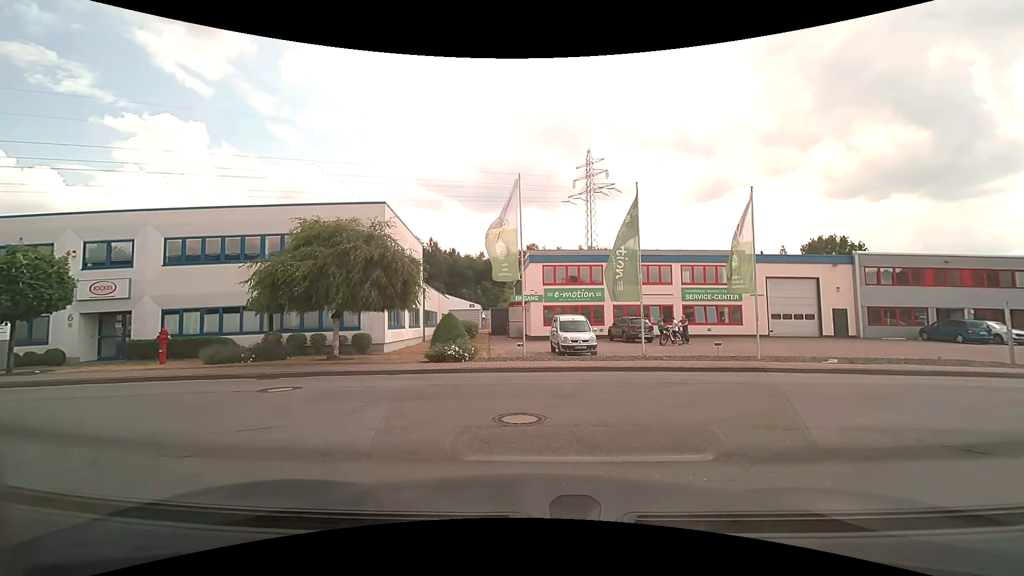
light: Day
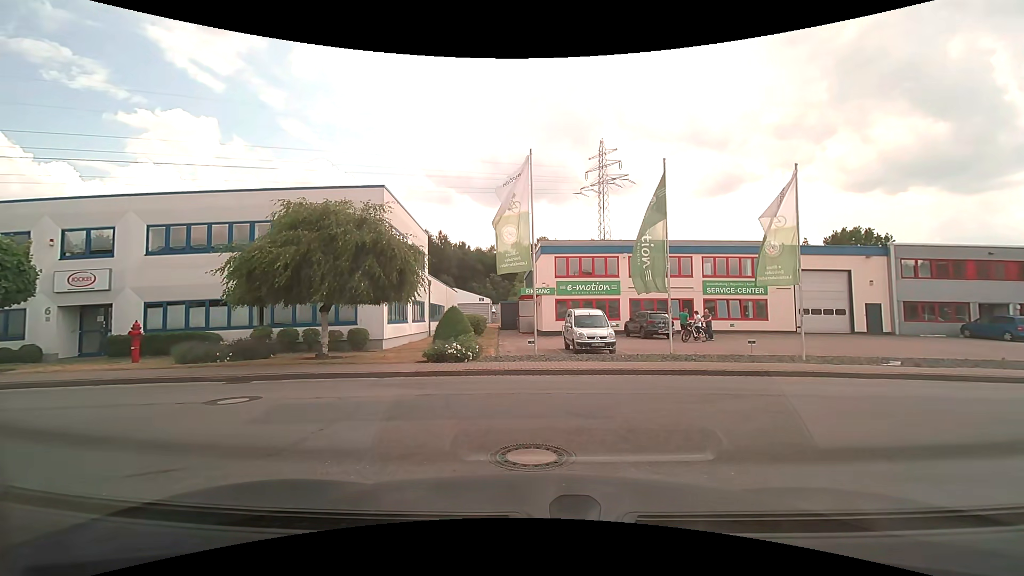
(0.0, +1.9) m; +1°
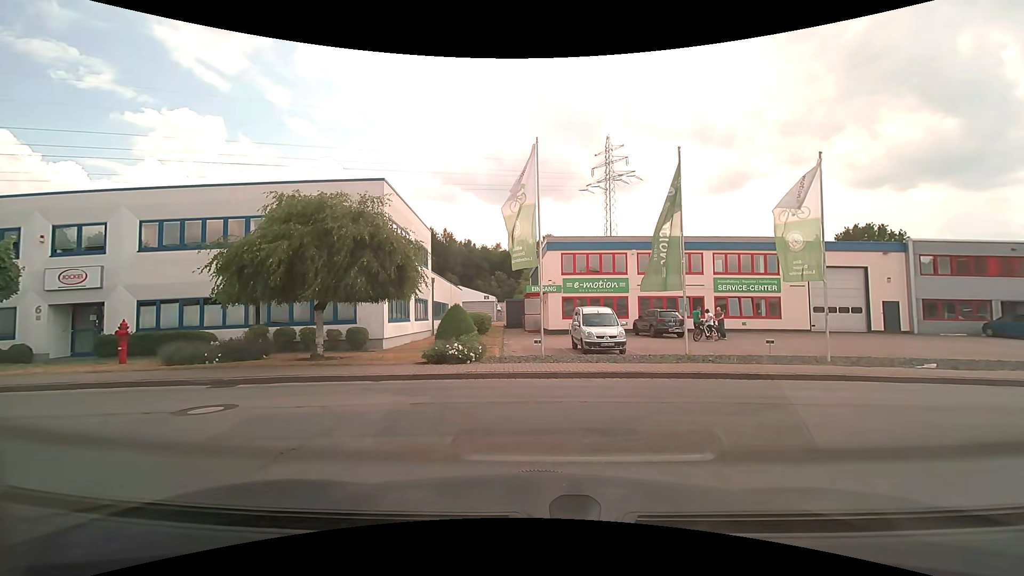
(0.0, +0.8) m; -2°
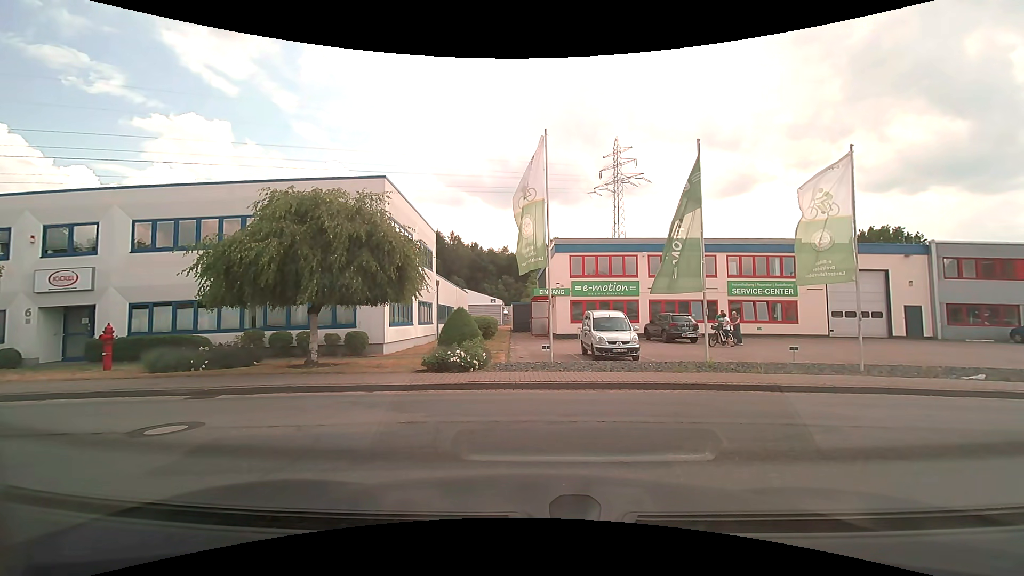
(0.0, +1.0) m; 0°
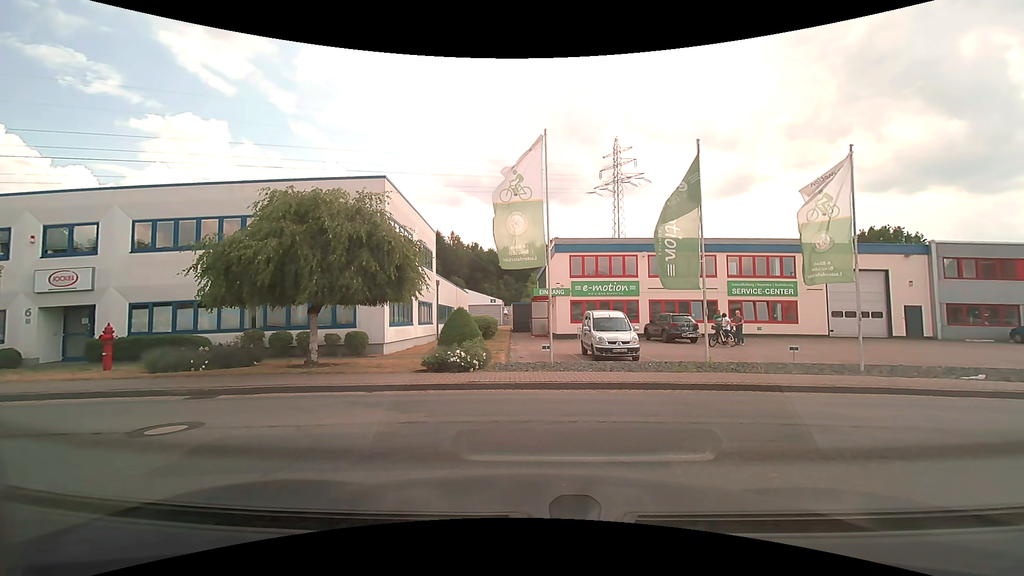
(0.0, 0.0) m; 0°
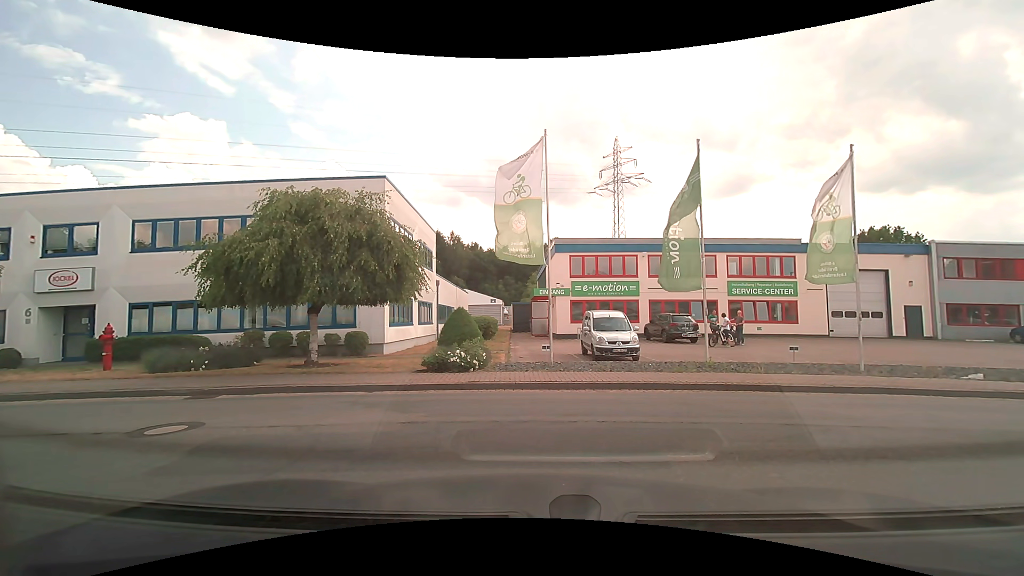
(0.0, 0.0) m; 0°
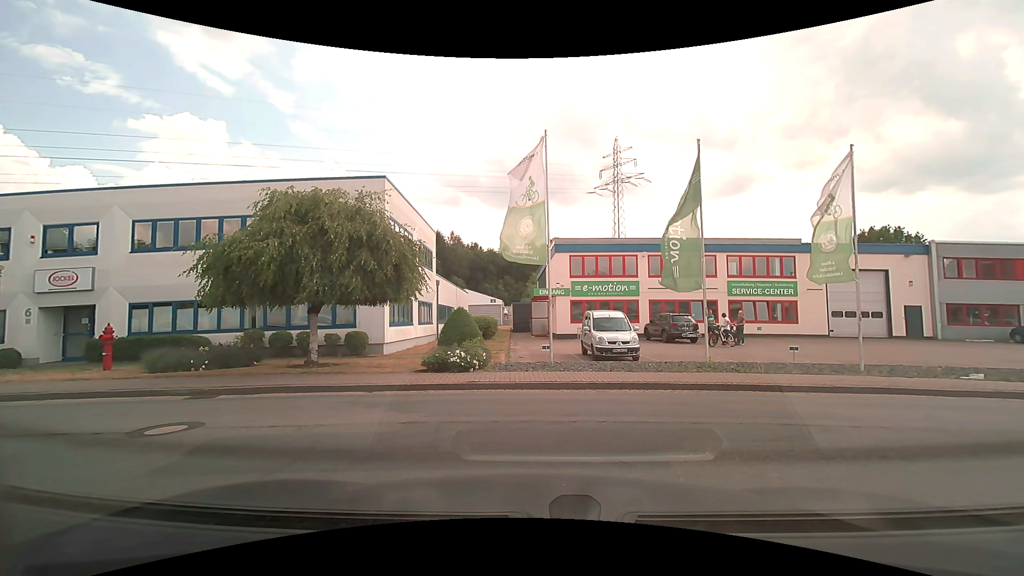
(0.0, 0.0) m; 0°
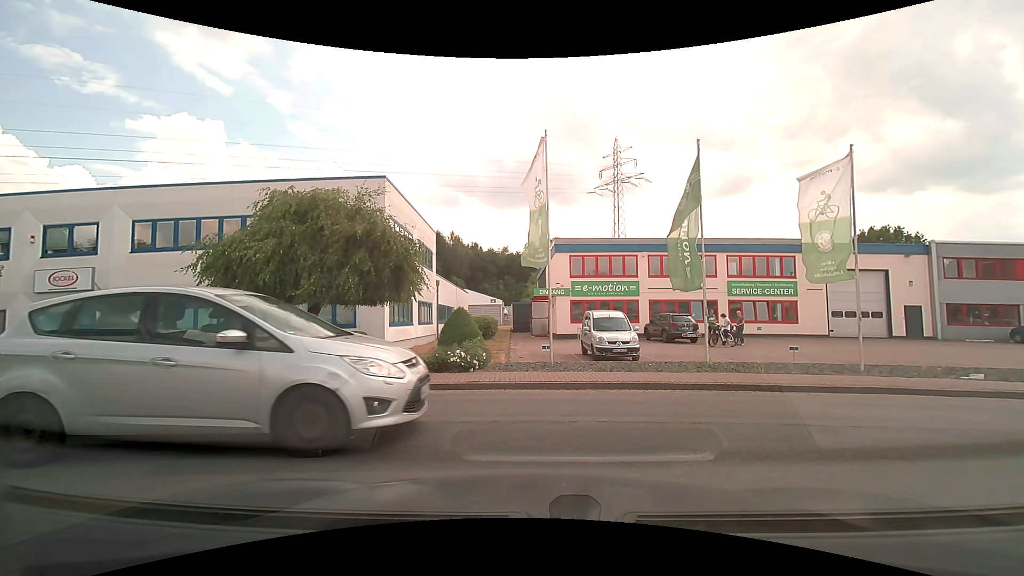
(0.0, 0.0) m; 0°
(-4, +8) (-14, +9) (-24, +9) (-34, +8) (-44, +7) (-54, +6) (-64, +4) (-74, +2) (-83, -1) (-92, -5) m
